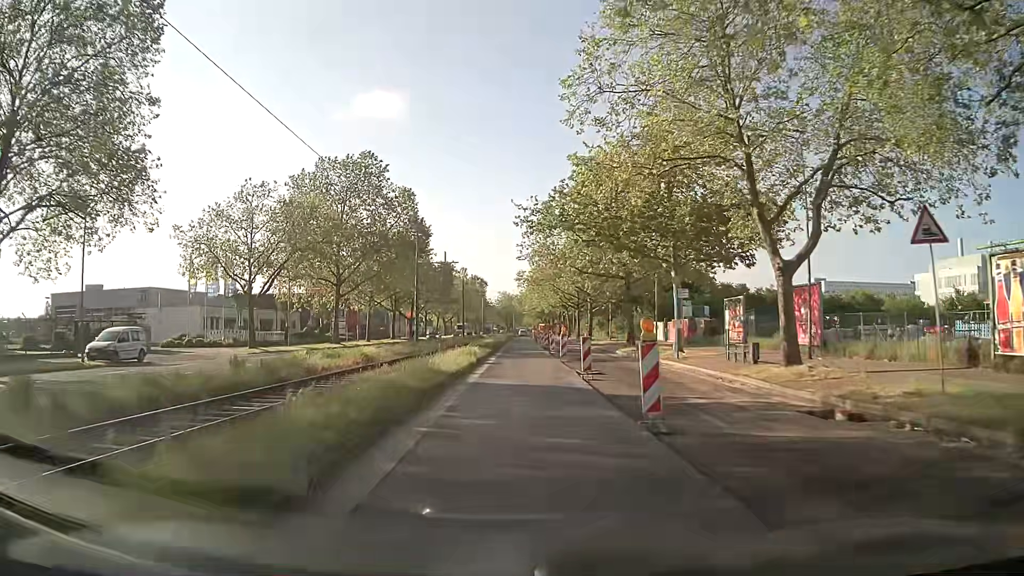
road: secondary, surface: asphalt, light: Day
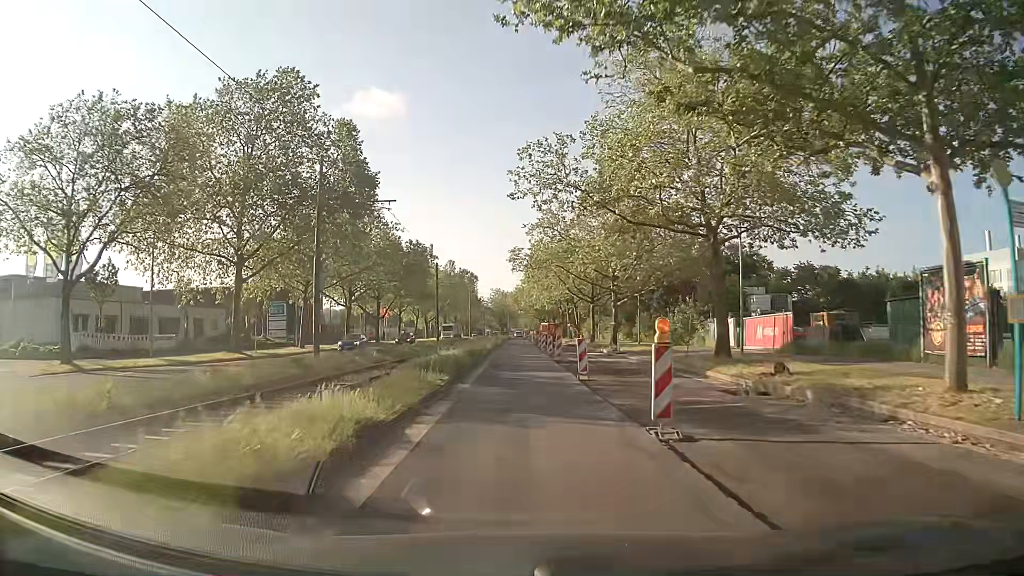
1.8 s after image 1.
(+0.3, +23.1) m; +1°
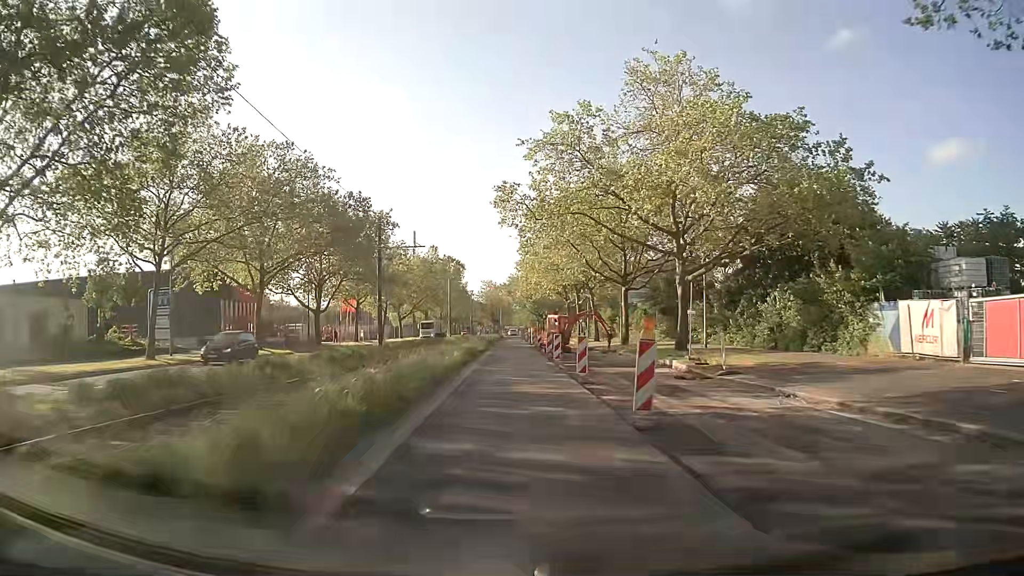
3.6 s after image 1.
(+0.1, +24.0) m; +1°
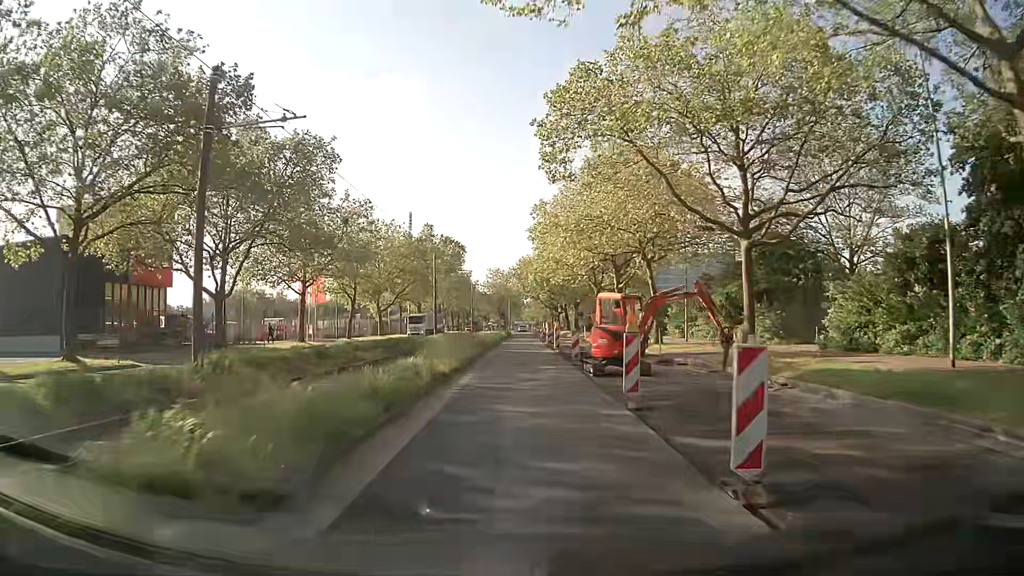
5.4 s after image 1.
(-0.1, +23.0) m; -1°
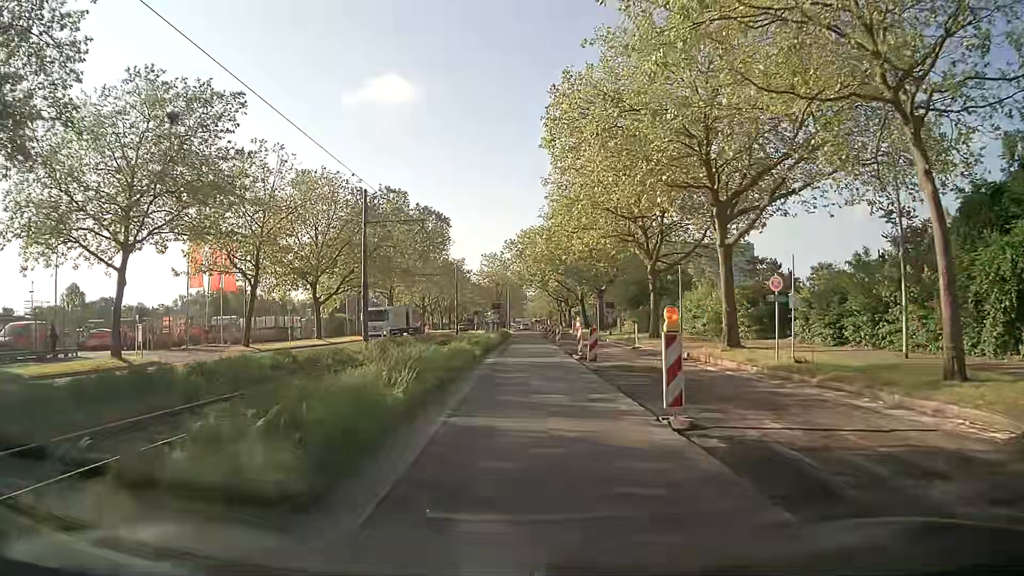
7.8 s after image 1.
(+0.2, +26.8) m; +1°
